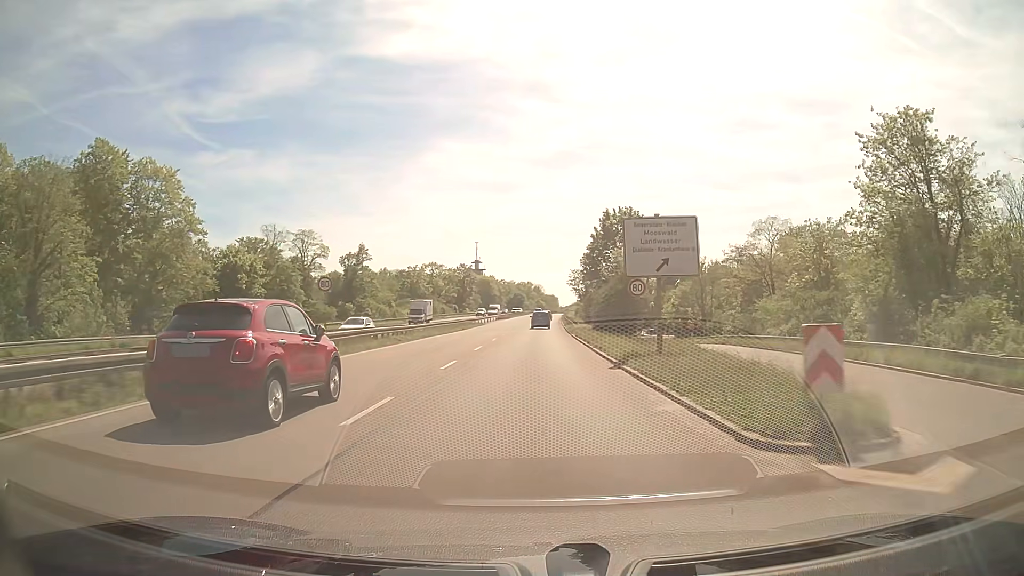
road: trunk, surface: asphalt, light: Day
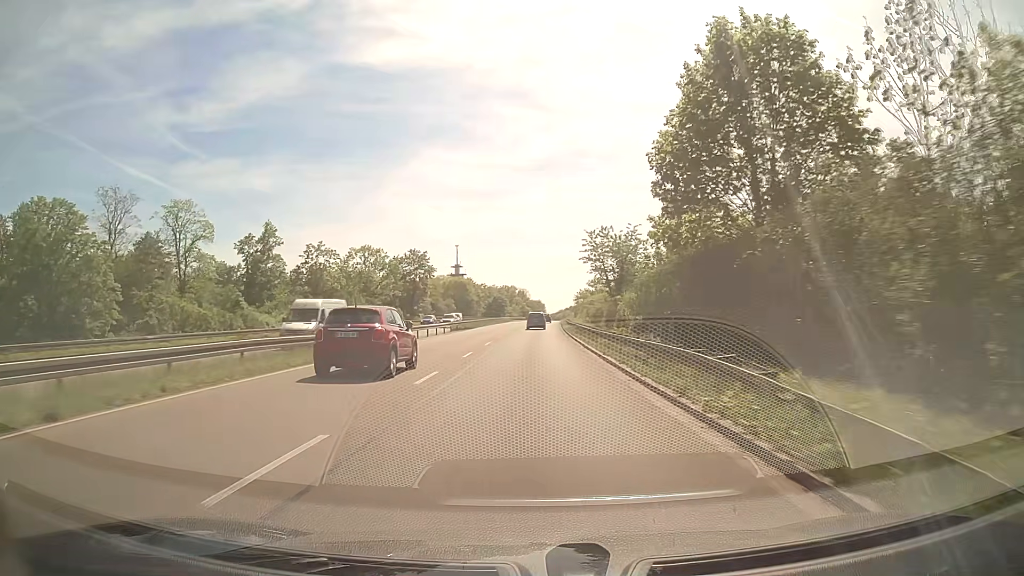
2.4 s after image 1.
(+0.6, +48.9) m; +1°
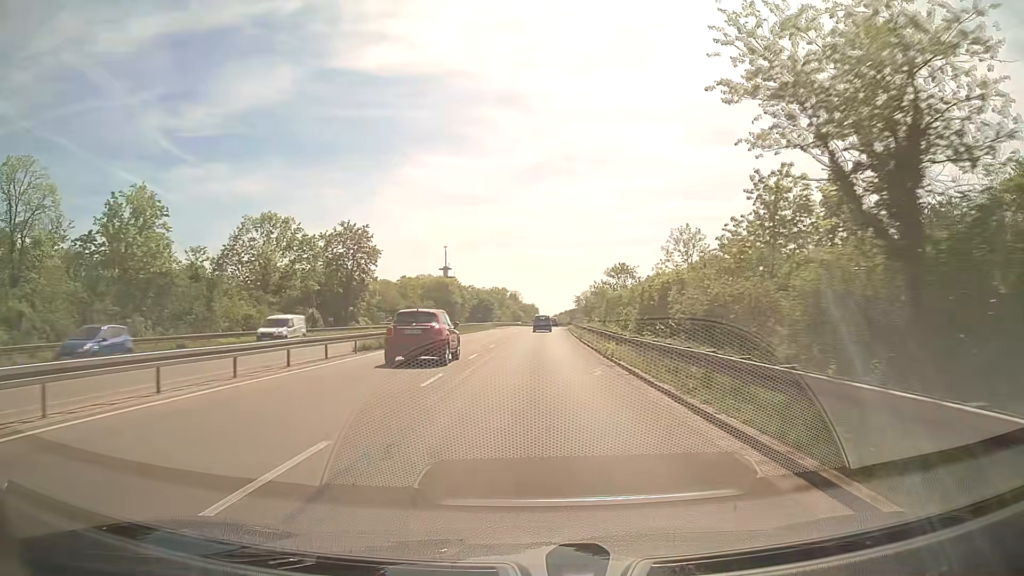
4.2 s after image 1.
(+0.1, +36.5) m; +1°
(0, +10) (0, +20) (0, +30) (0, +40) (+1, +50) (+1, +60) (+1, +70) (+2, +80) (+2, +90) (+3, +100) m
